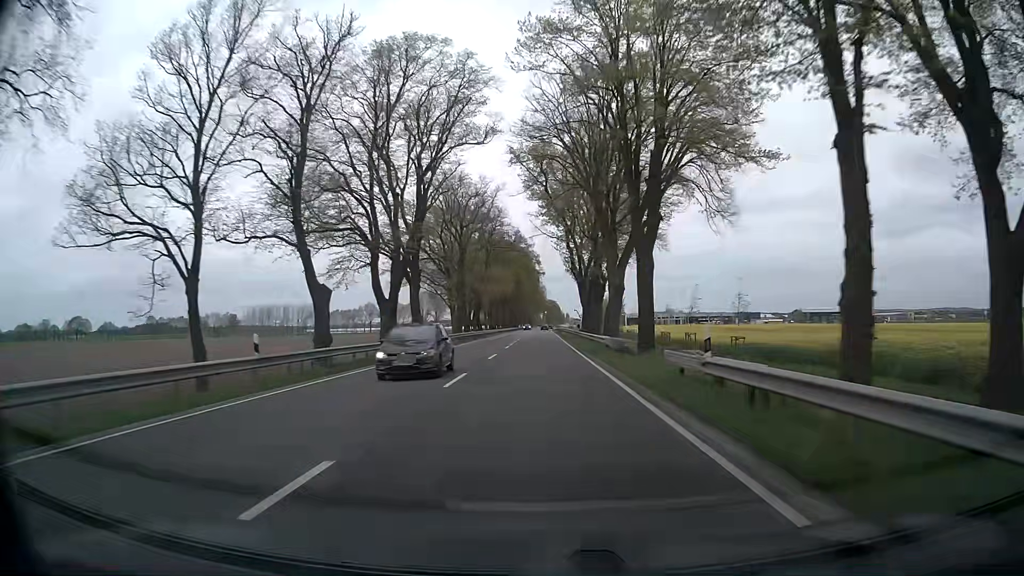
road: primary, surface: asphalt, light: Day
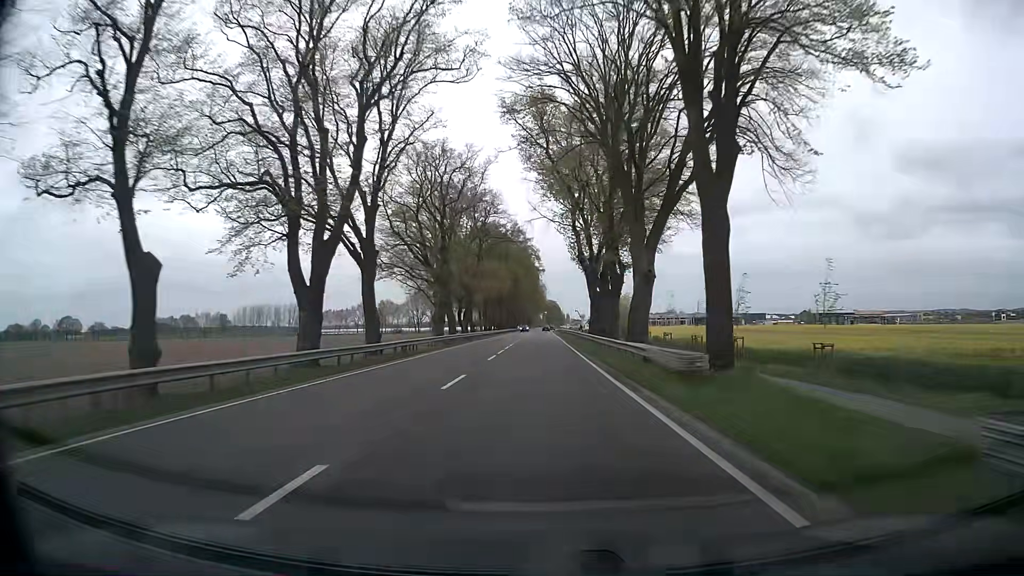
(0.0, +12.2) m; 0°
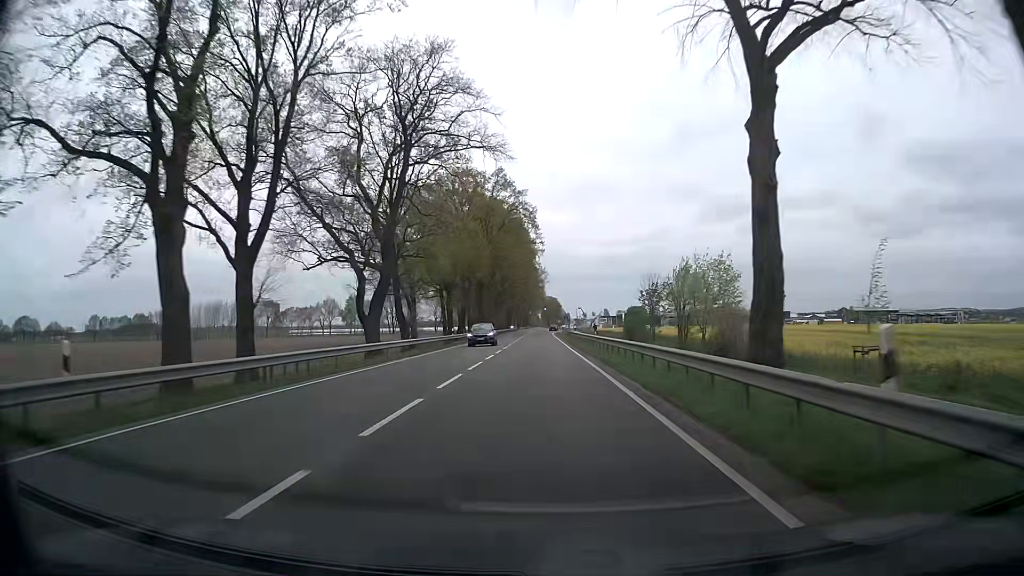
(0.0, +48.7) m; +1°
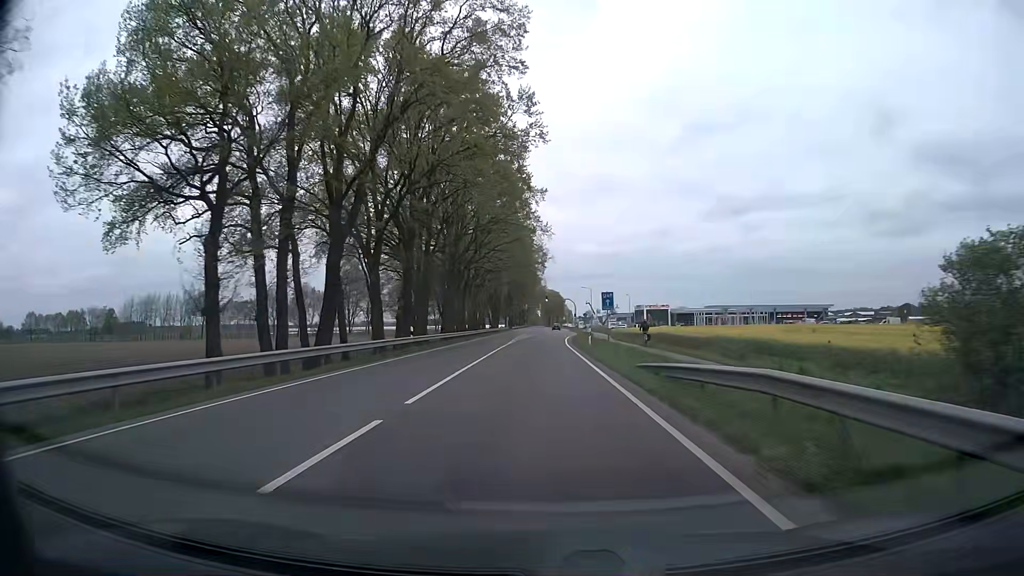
(-0.7, +57.4) m; -1°
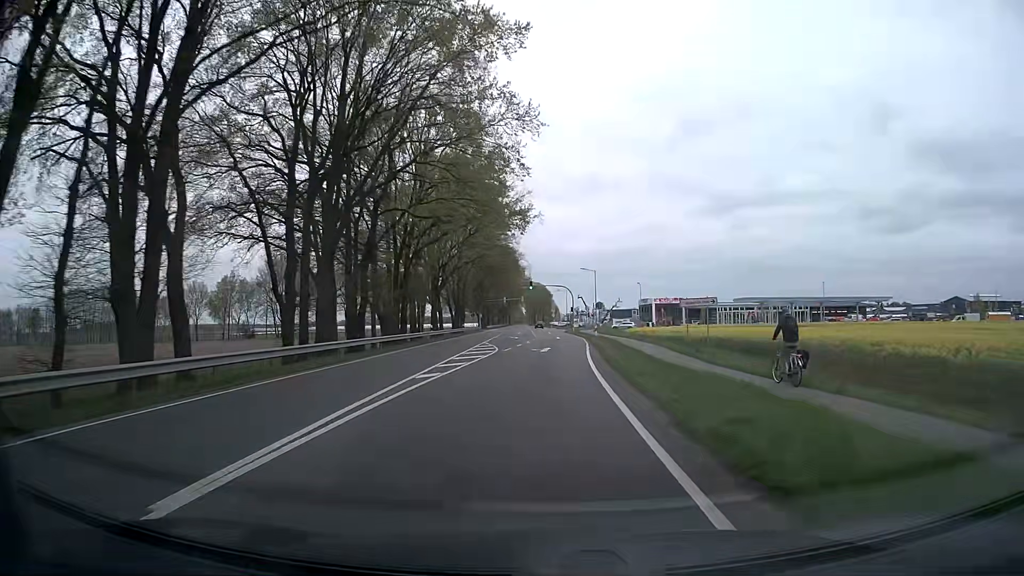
(+0.5, +42.0) m; +1°
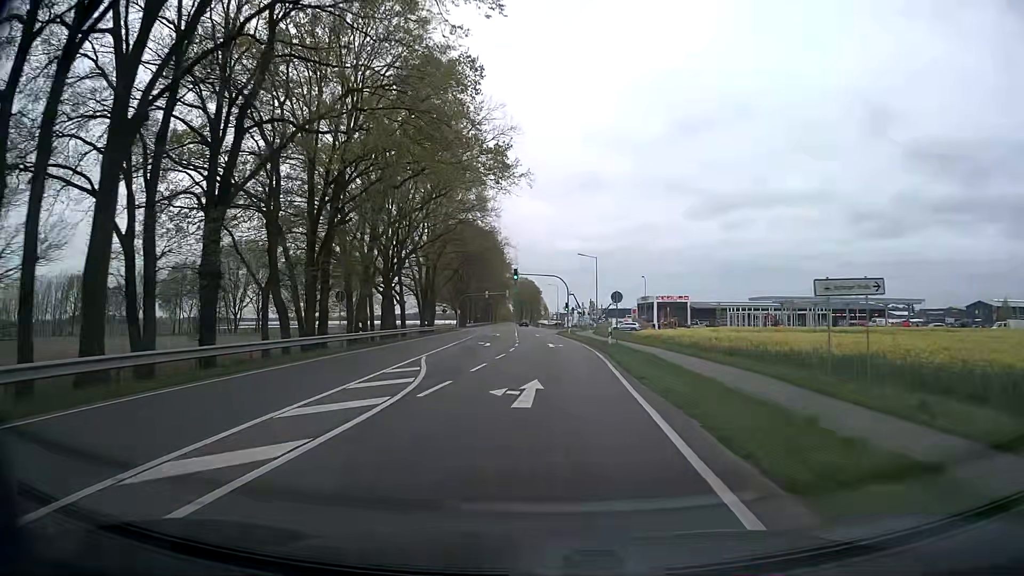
(+0.3, +19.0) m; +1°
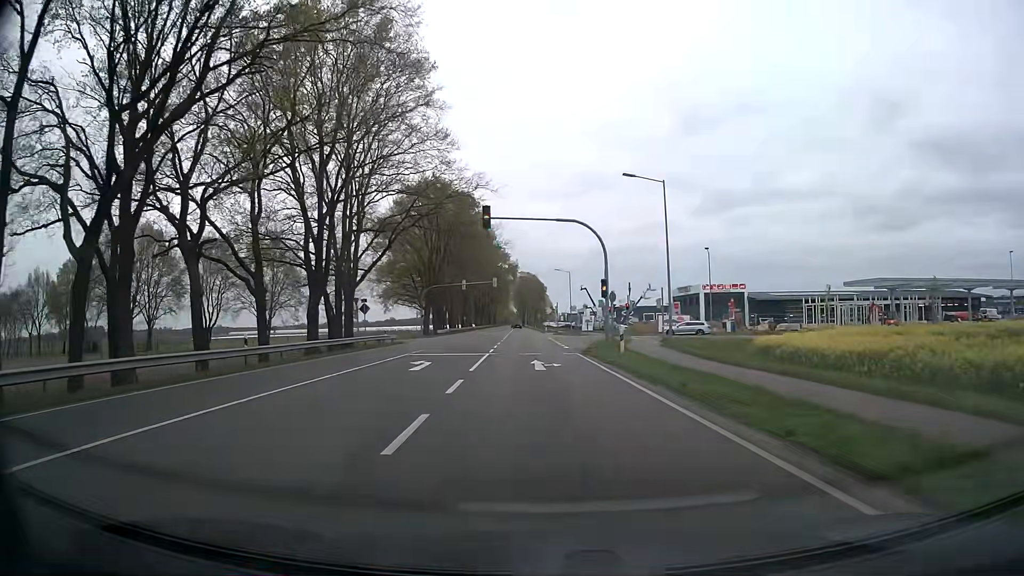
(+0.2, +41.0) m; 0°
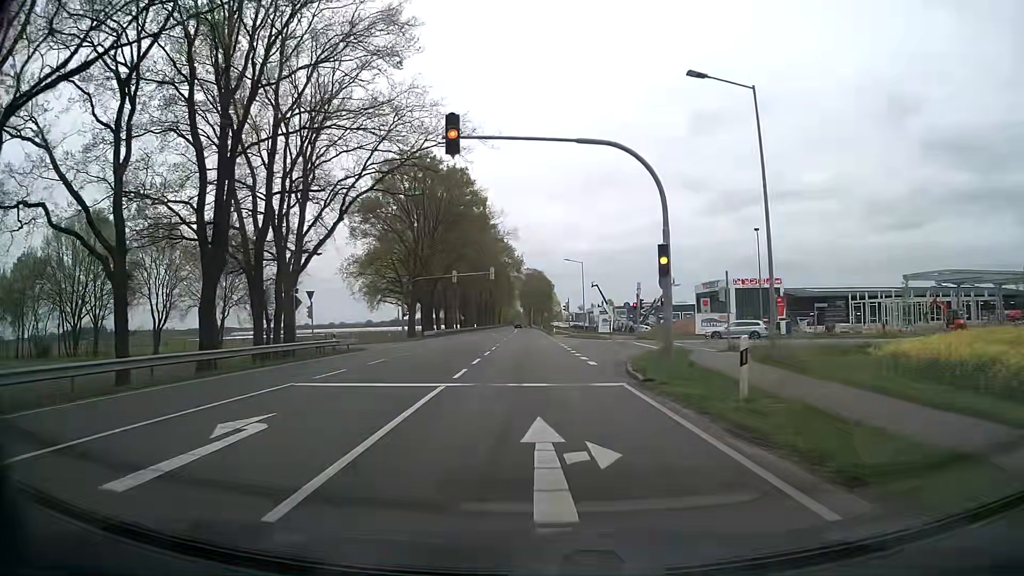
(0.0, +14.5) m; 0°
(0, +10) (0, +20) (+3, +30) (+9, +37) (+19, +39) (+29, +39) (+39, +38) (+49, +35) (+58, +33) (+68, +30) m
